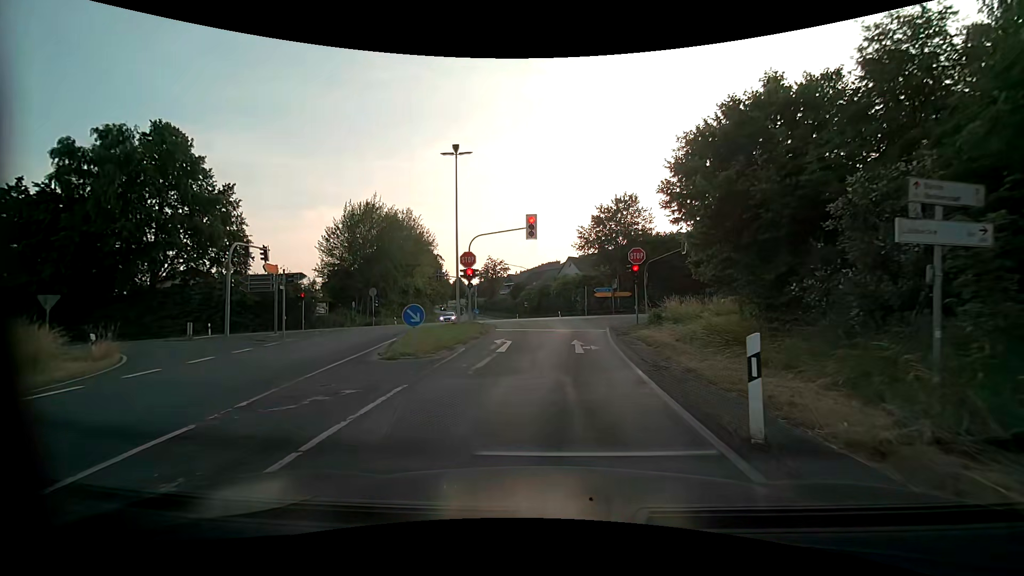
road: secondary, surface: asphalt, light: Day
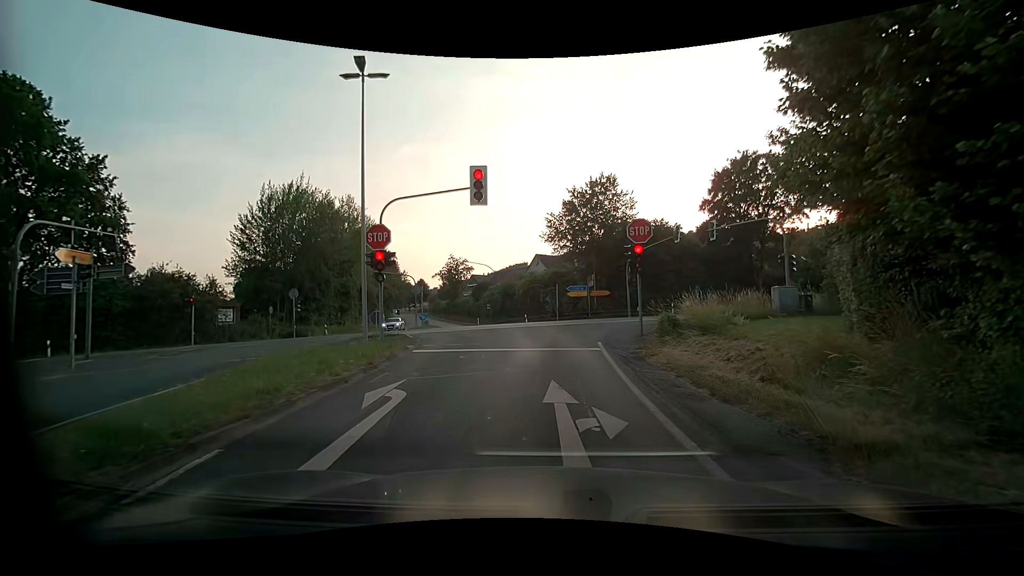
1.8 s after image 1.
(+0.2, +9.7) m; +3°
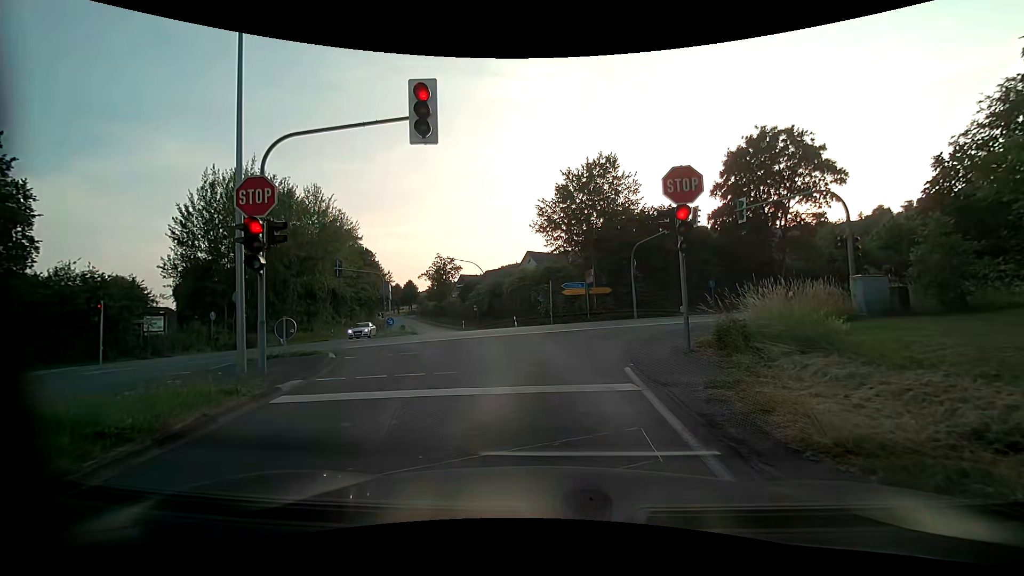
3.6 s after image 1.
(+0.1, +6.6) m; +1°
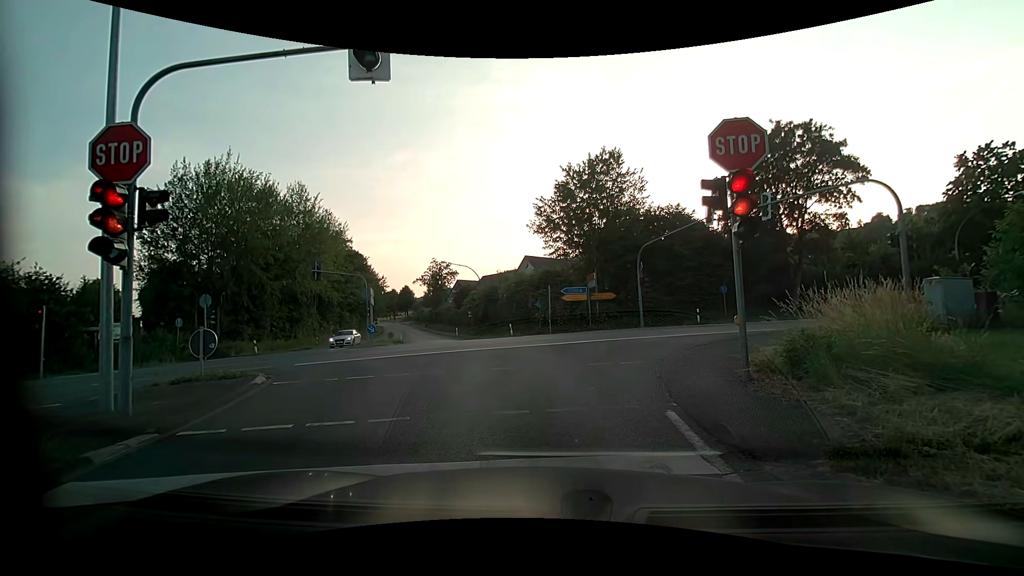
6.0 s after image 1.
(0.0, +3.2) m; -1°
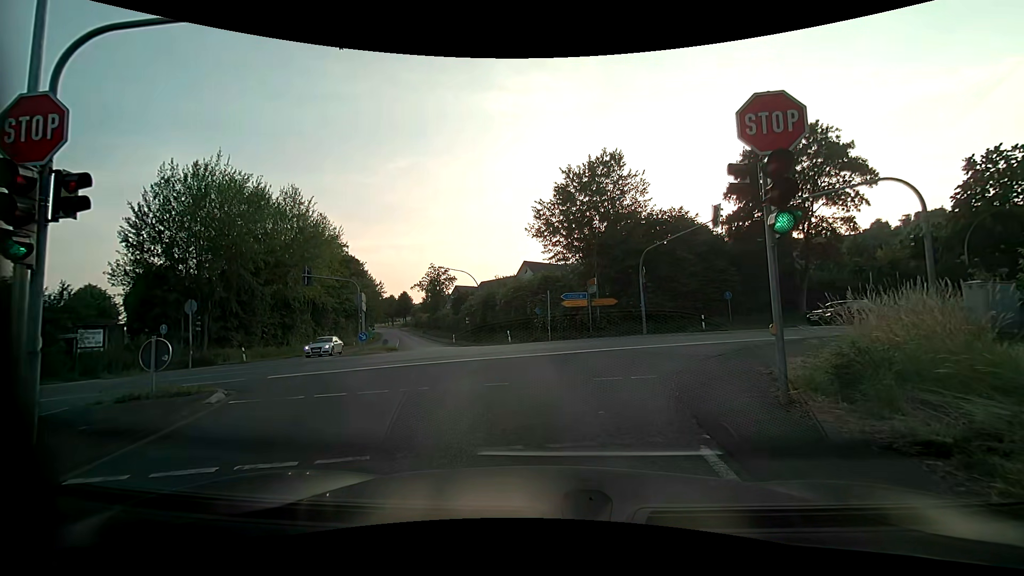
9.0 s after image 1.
(0.0, +1.6) m; 0°
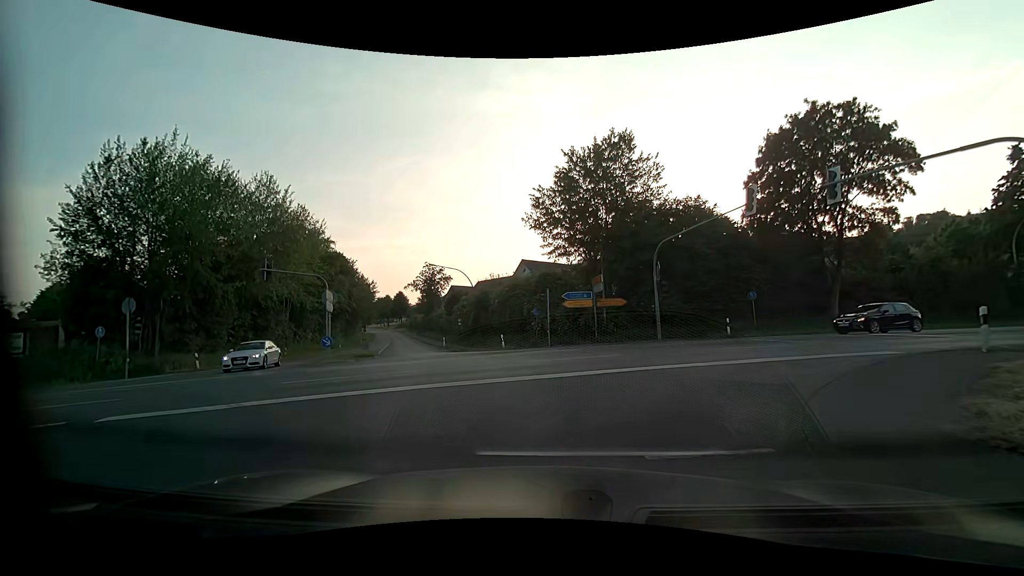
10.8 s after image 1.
(+0.1, +4.9) m; +1°
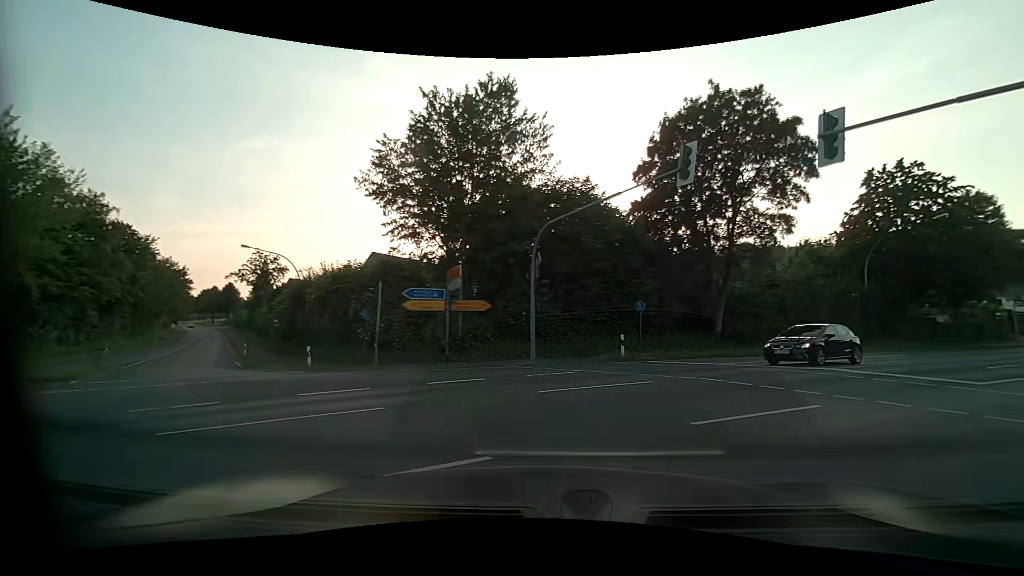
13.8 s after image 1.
(+0.7, +10.0) m; +14°
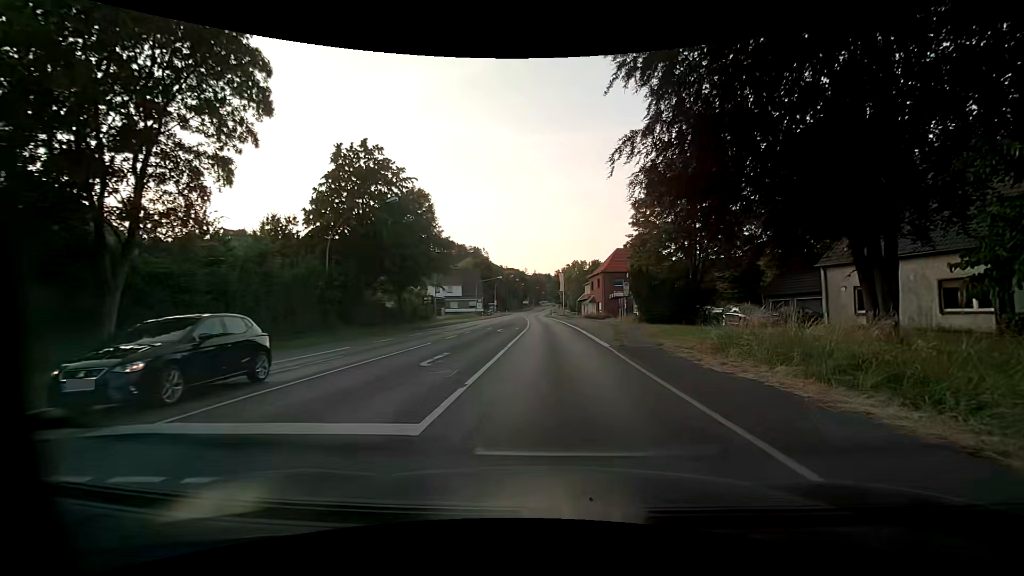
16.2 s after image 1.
(+5.4, +9.2) m; +55°
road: primary
(0, +10) (+1, +20) (+1, +30) (+1, +40) (+1, +50) (+1, +60) (0, +70) (0, +80) (0, +90) (0, +100) m
